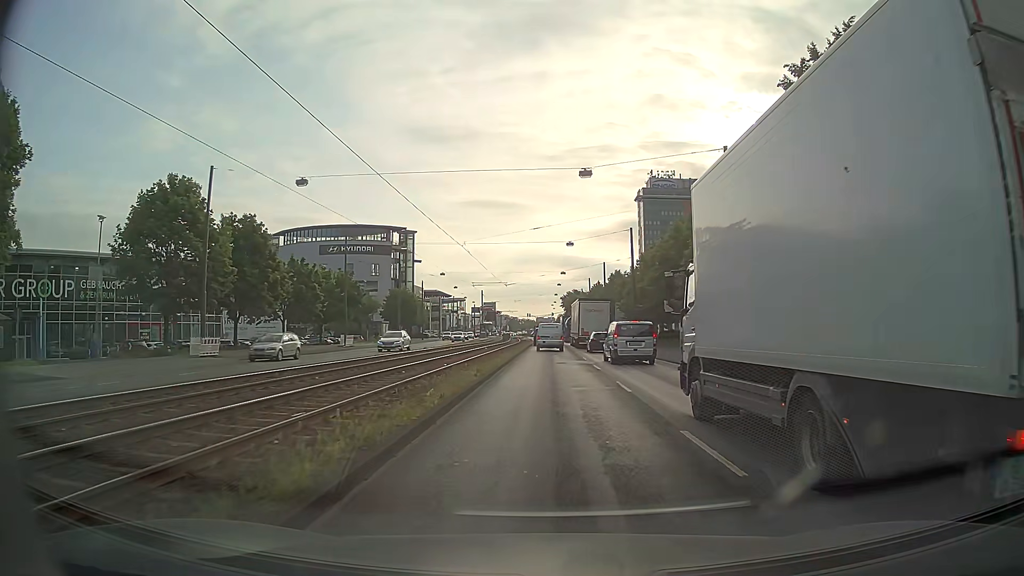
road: primary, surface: asphalt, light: Day
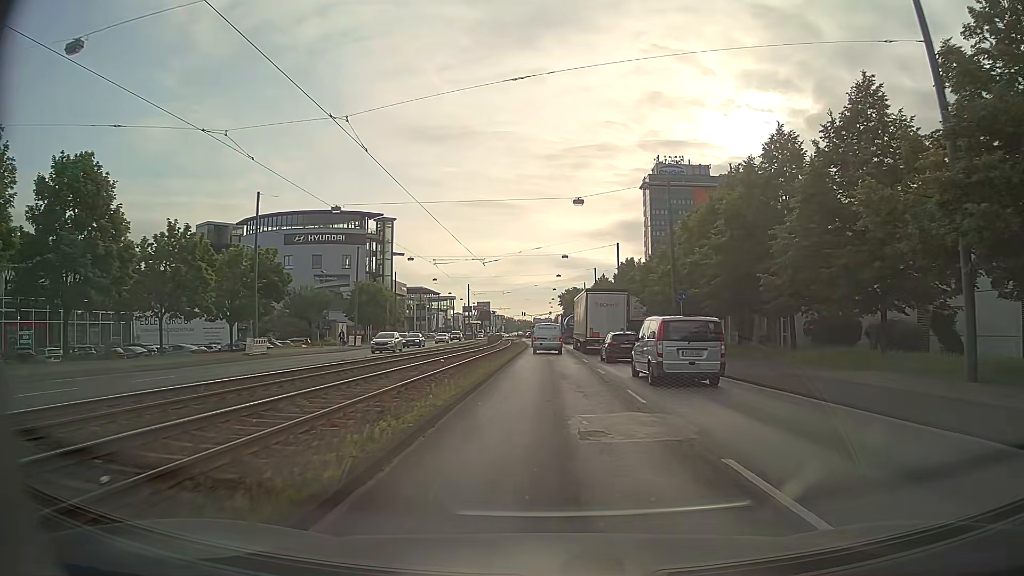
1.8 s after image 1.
(0.0, +20.2) m; 0°
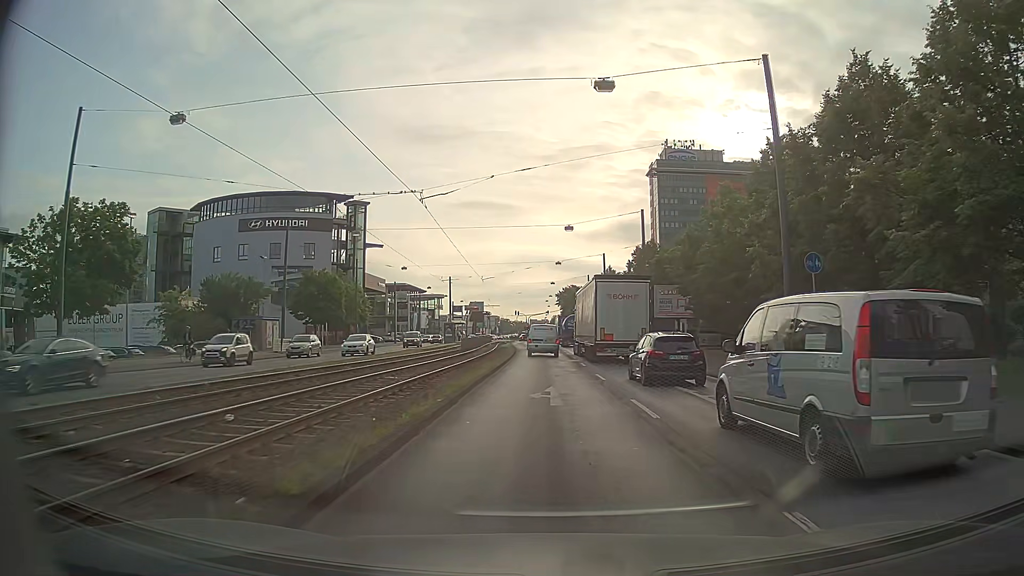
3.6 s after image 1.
(+0.3, +20.2) m; +1°
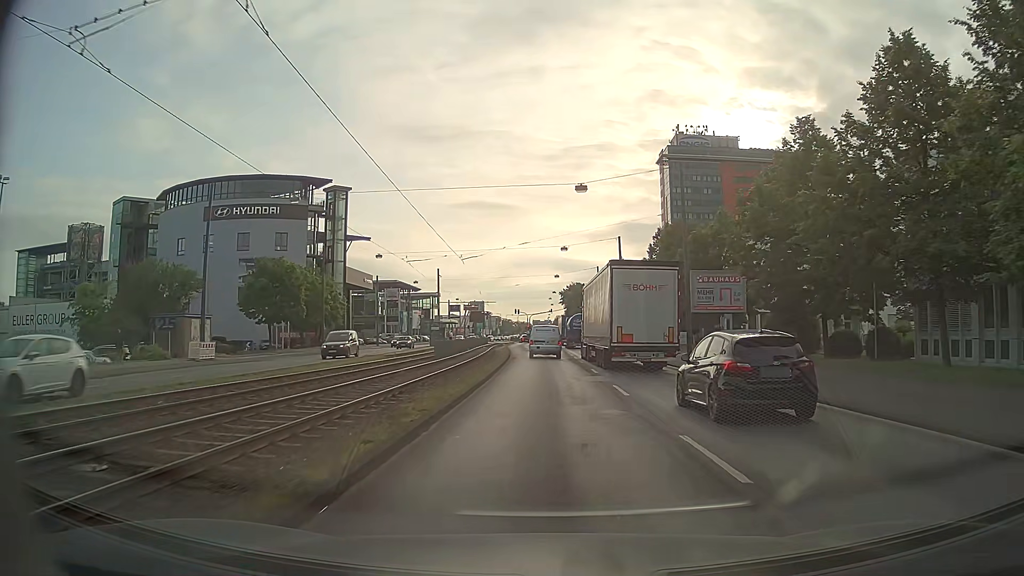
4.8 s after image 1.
(0.0, +14.1) m; 0°
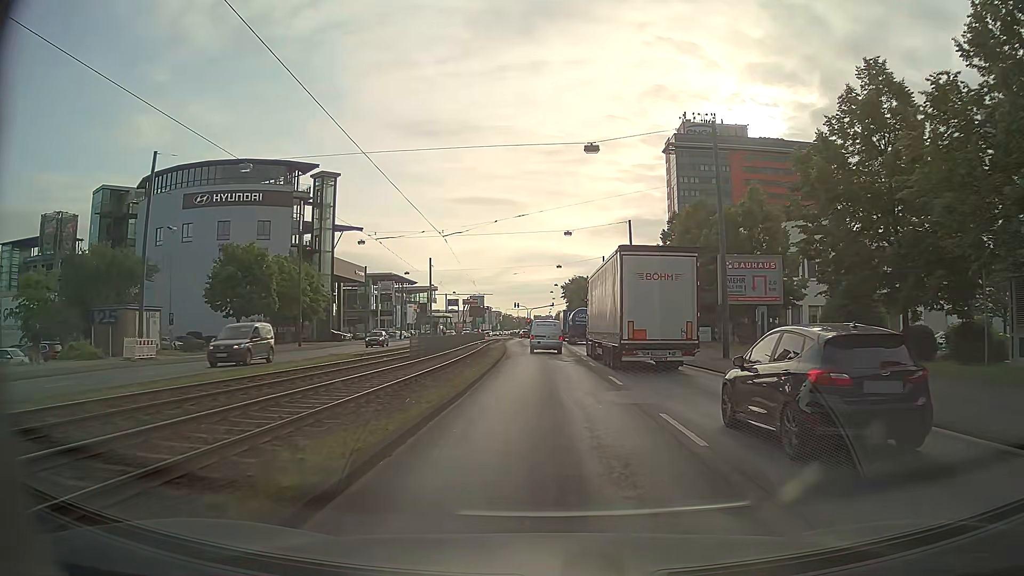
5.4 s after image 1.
(0.0, +7.3) m; 0°
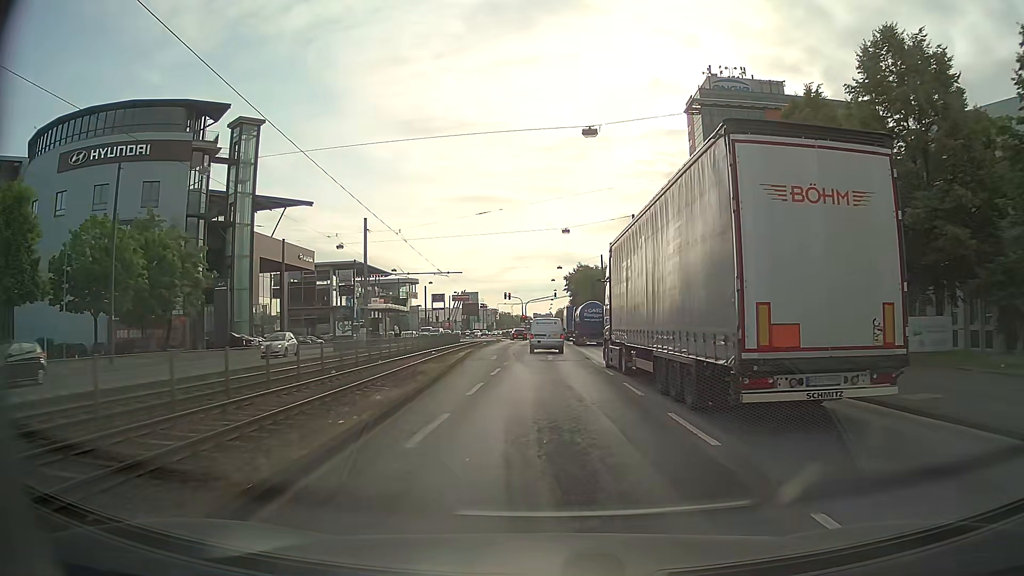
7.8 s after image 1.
(+0.2, +30.3) m; +1°
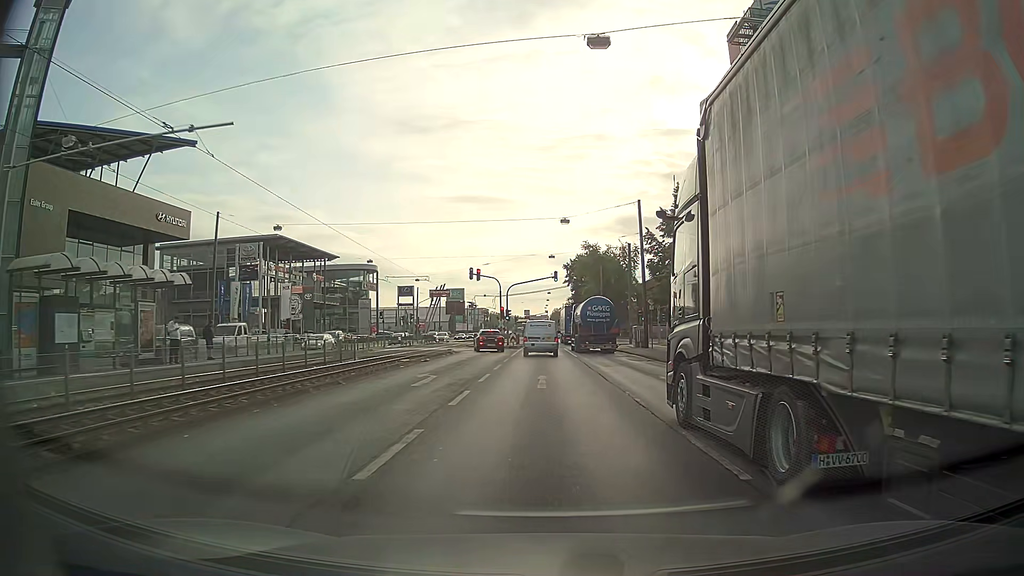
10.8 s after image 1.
(+0.1, +38.8) m; 0°
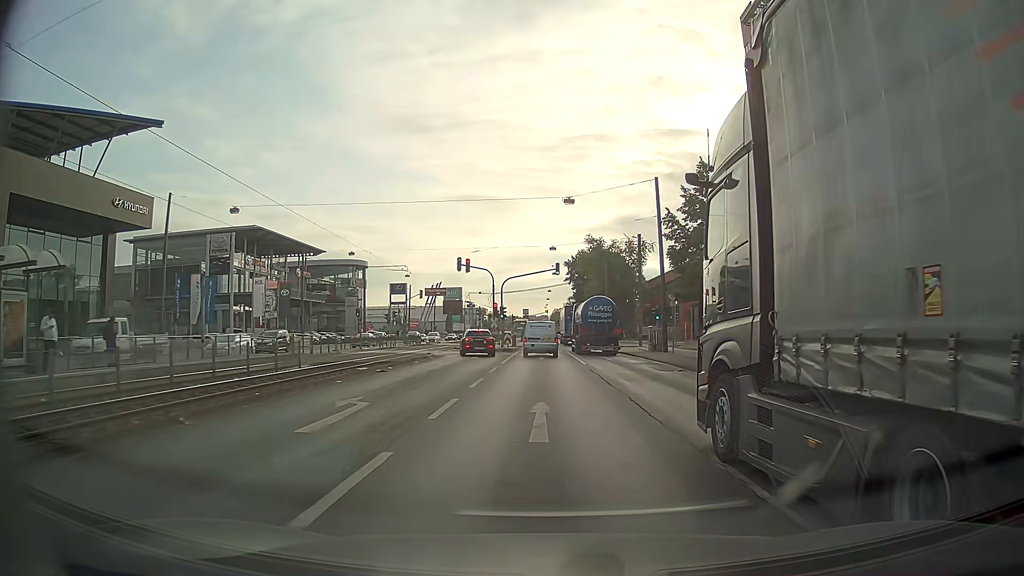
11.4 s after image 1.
(0.0, +7.8) m; 0°
(0, +10) (0, +20) (0, +30) (0, +40) (0, +50) (0, +60) (0, +70) (0, +80) (0, +90) (0, +100) m
